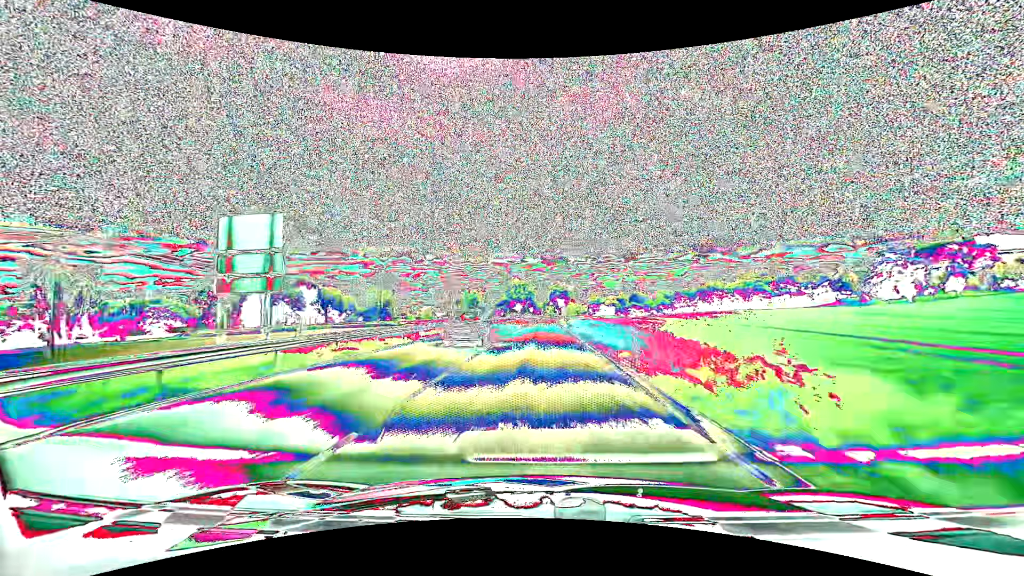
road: primary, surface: asphalt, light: Day
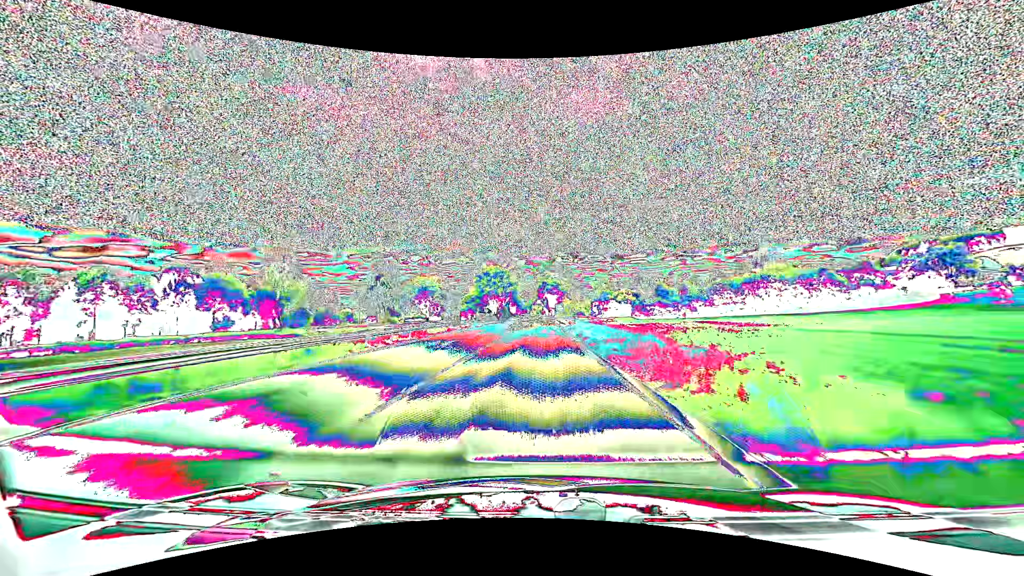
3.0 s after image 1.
(+0.9, +67.1) m; +2°
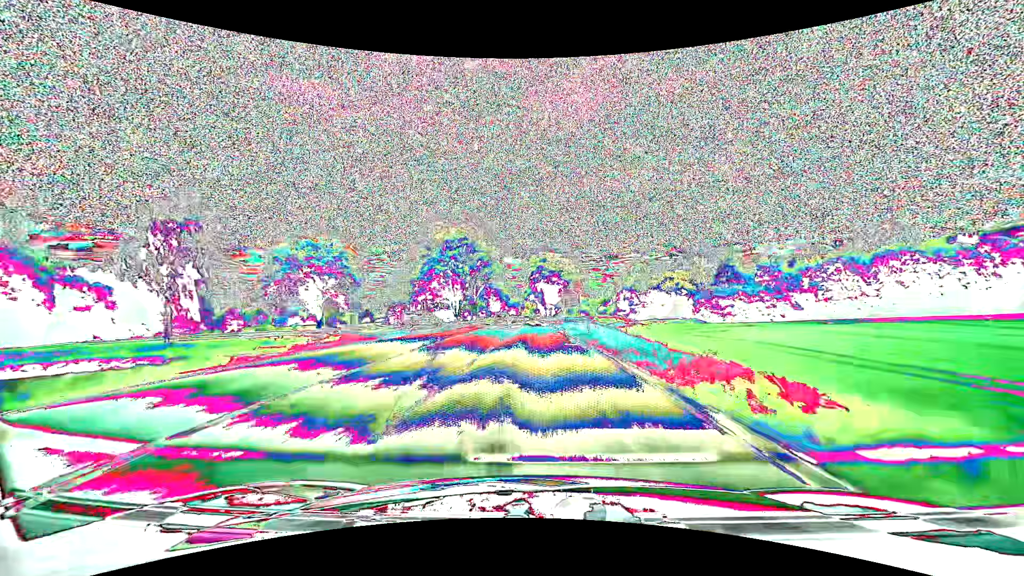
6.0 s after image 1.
(+0.4, +65.4) m; +1°
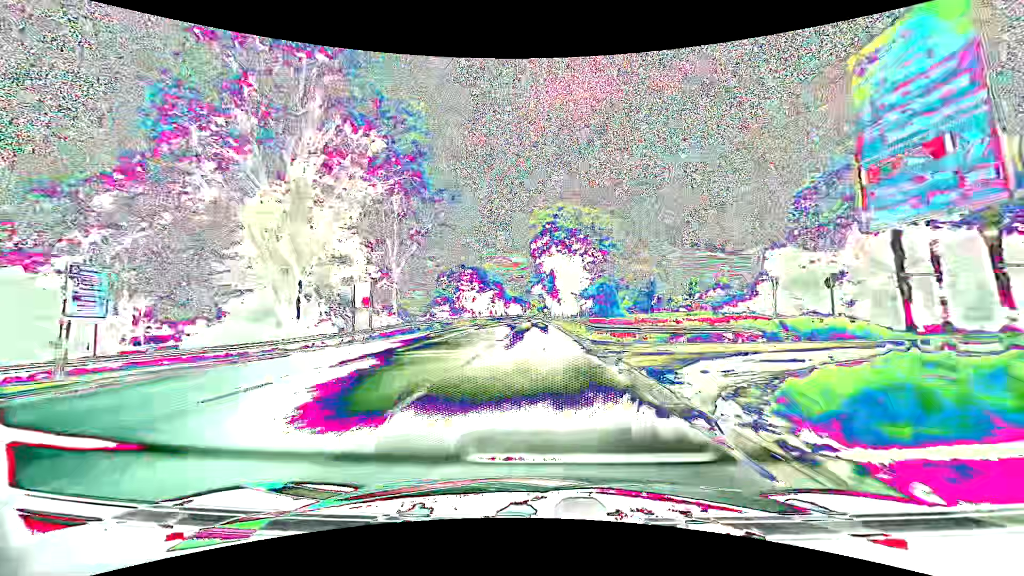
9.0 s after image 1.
(-0.2, +64.5) m; -1°
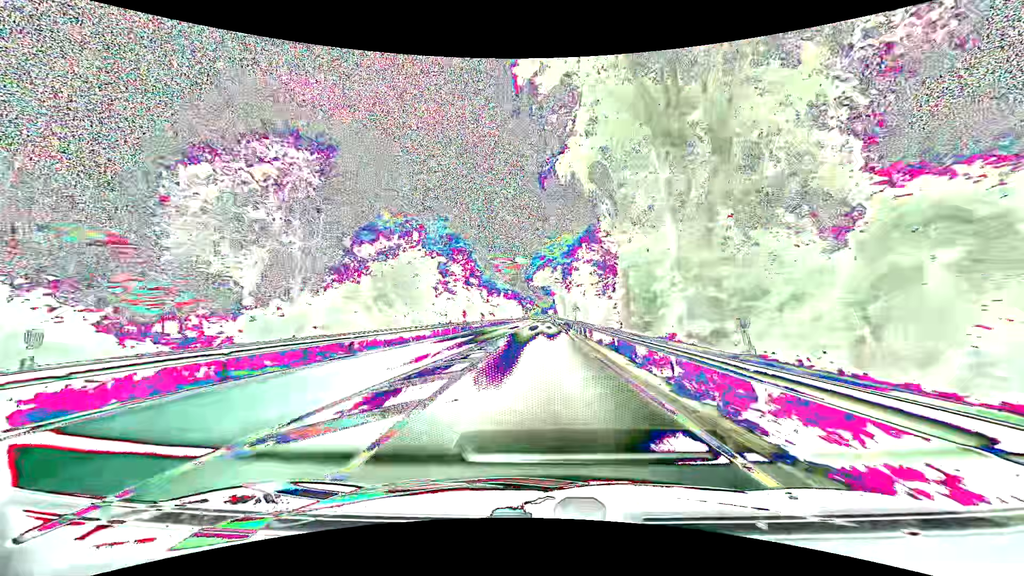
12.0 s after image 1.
(-0.3, +63.9) m; 0°
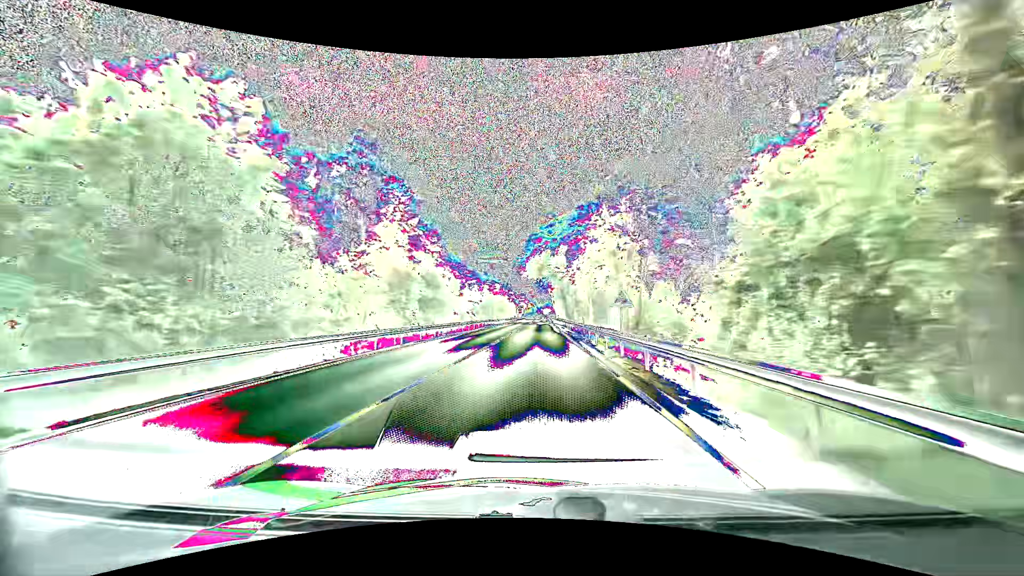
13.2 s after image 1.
(+0.1, +25.6) m; 0°
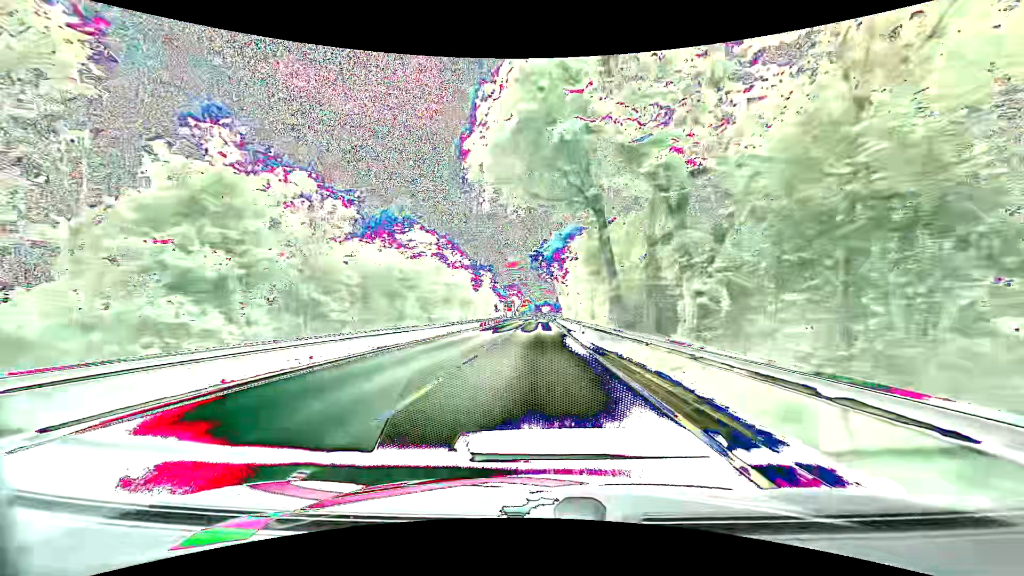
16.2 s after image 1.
(+0.3, +64.6) m; 0°
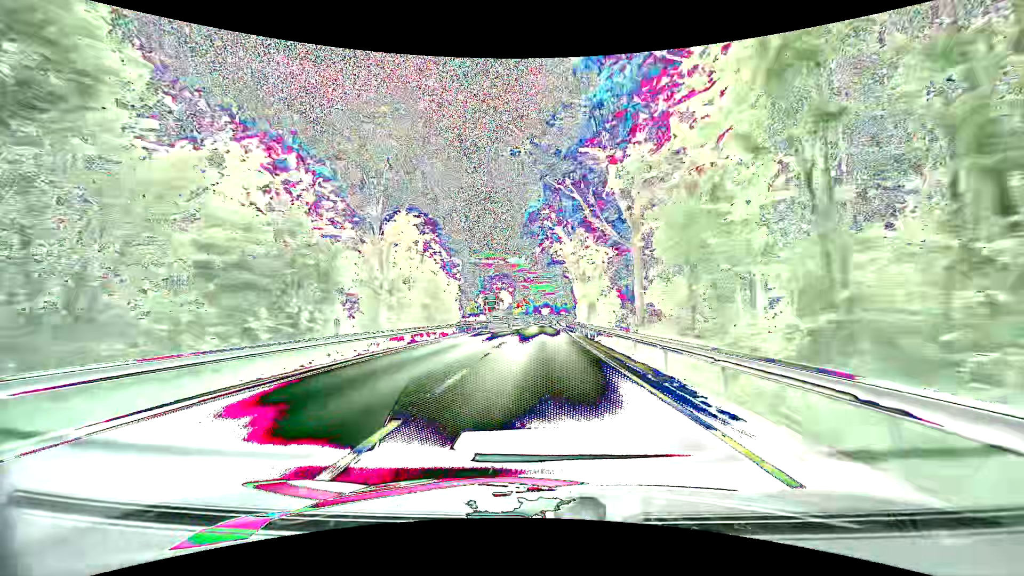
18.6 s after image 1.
(+0.1, +52.3) m; 0°
(0, +10) (0, +20) (0, +30) (0, +40) (+1, +50) (+1, +60) (+1, +70) (+1, +80) (+1, +90) (+2, +100) m
